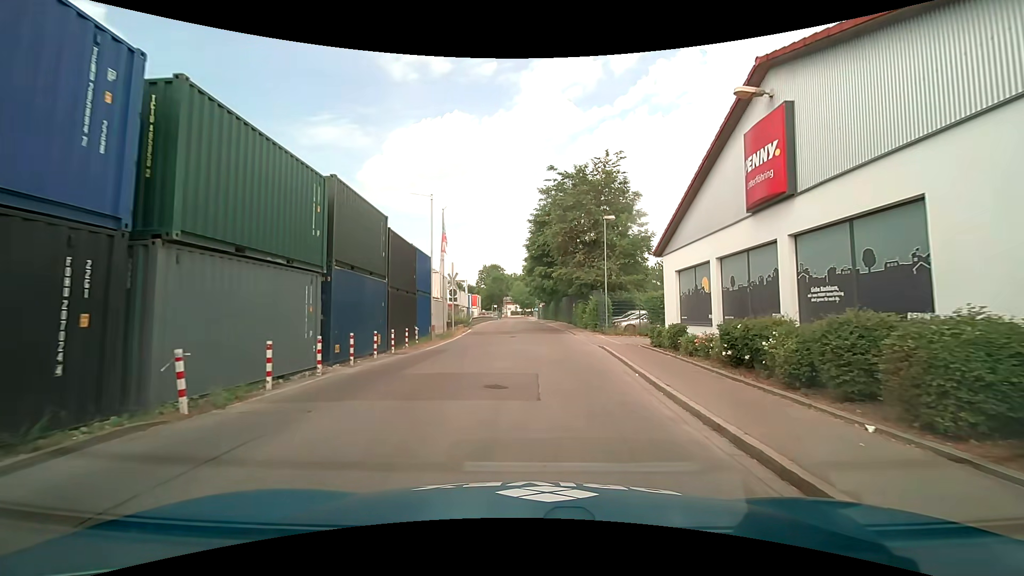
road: residential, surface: asphalt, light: Day
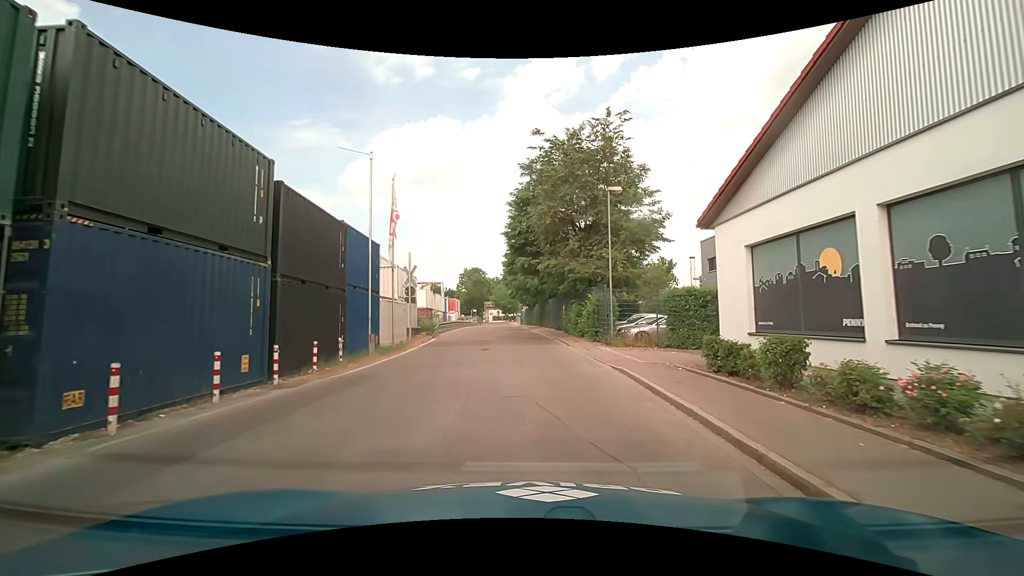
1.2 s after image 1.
(+0.1, +7.8) m; +2°
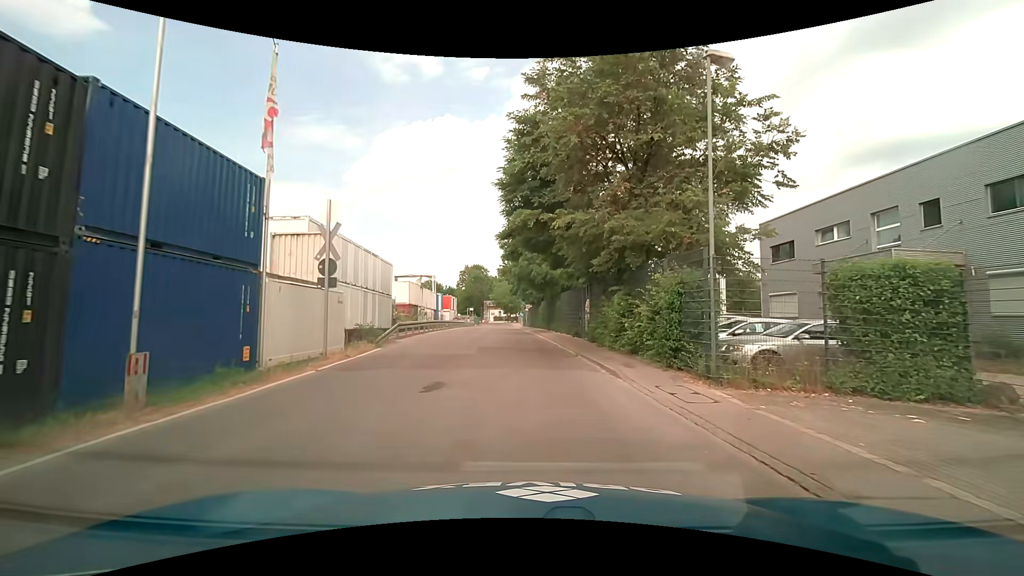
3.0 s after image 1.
(-0.1, +11.8) m; 0°
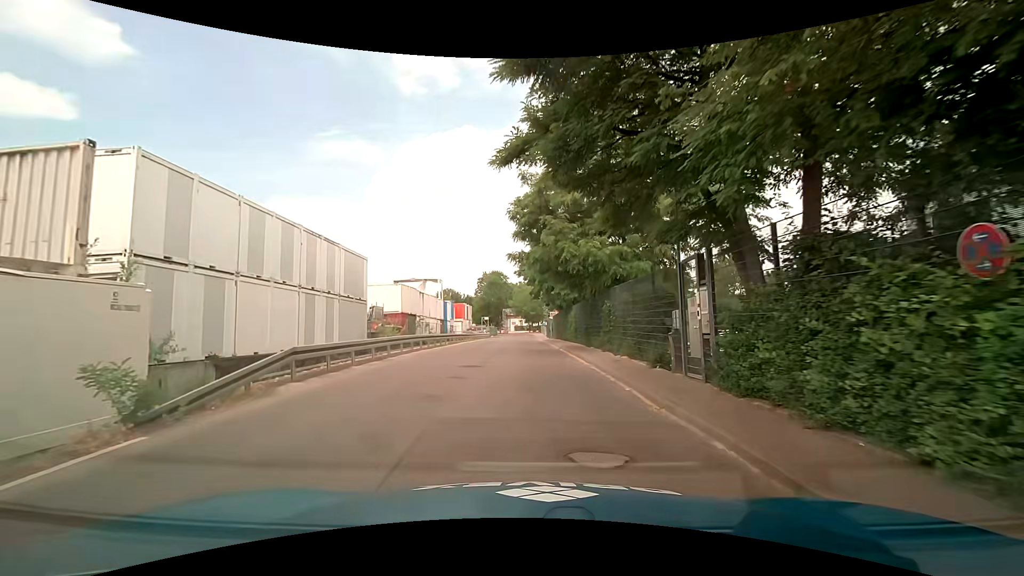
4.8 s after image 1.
(-0.3, +12.4) m; -3°
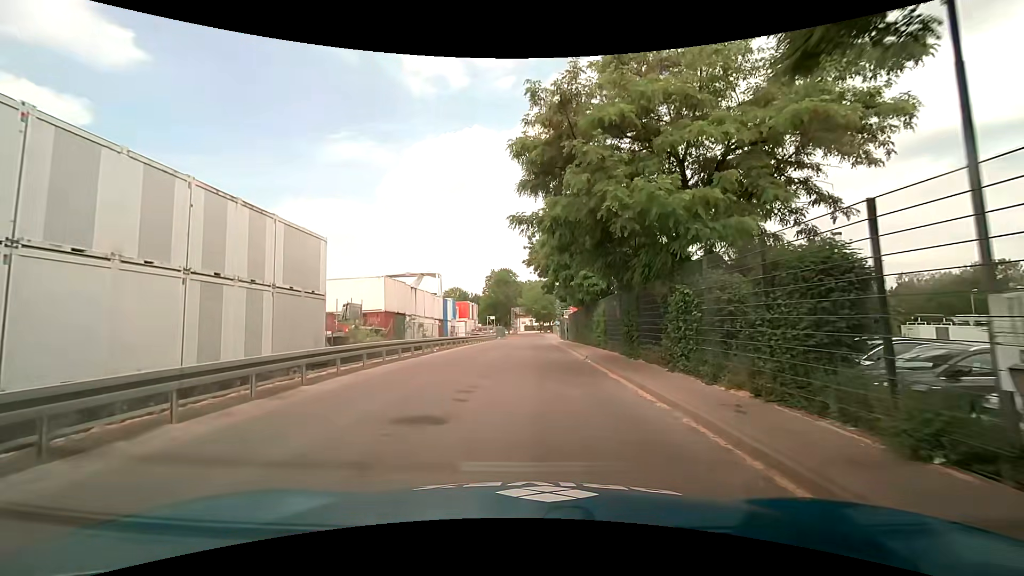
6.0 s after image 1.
(-0.1, +8.2) m; 0°
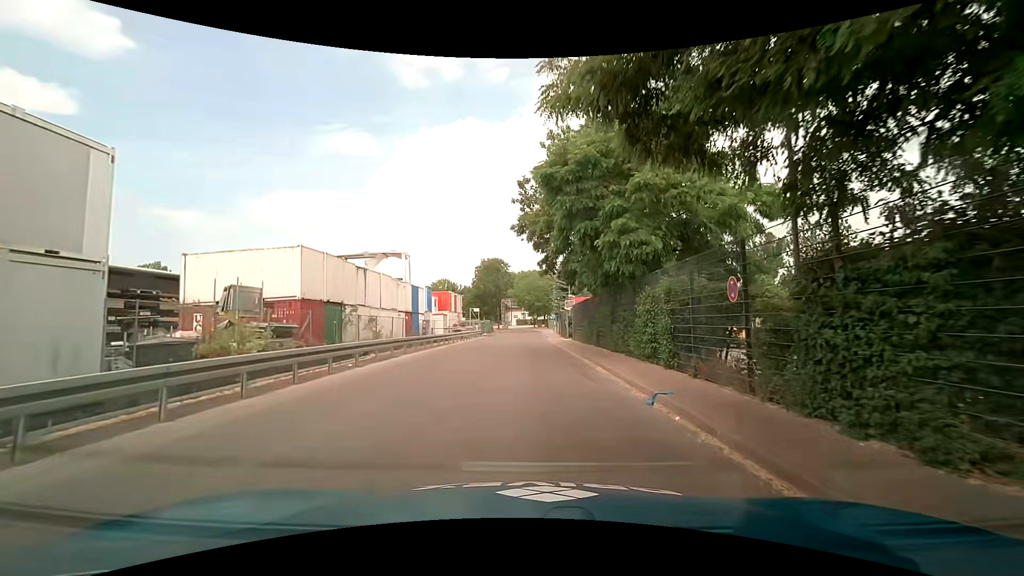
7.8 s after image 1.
(-0.1, +12.1) m; +1°
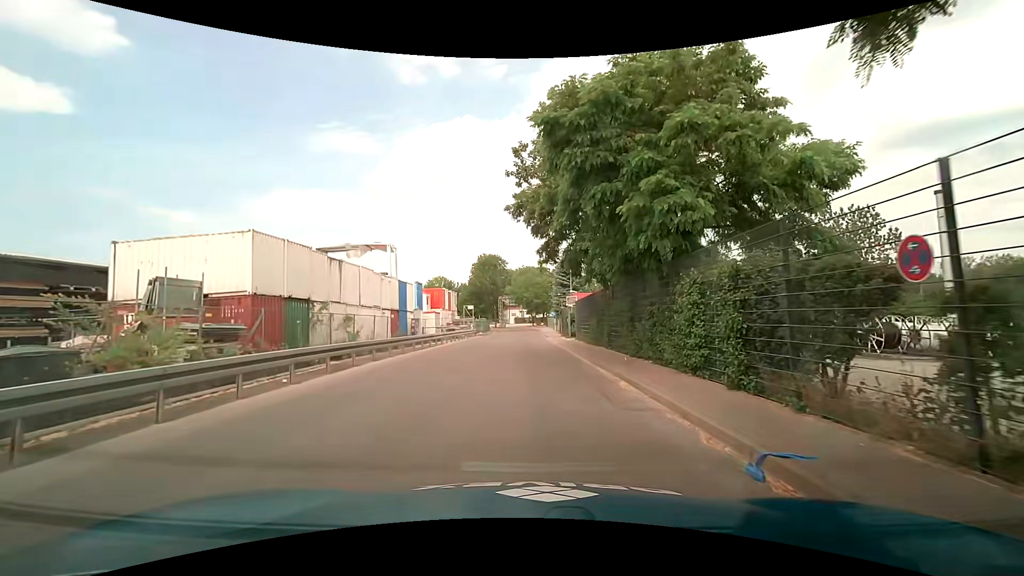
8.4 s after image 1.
(0.0, +4.0) m; 0°
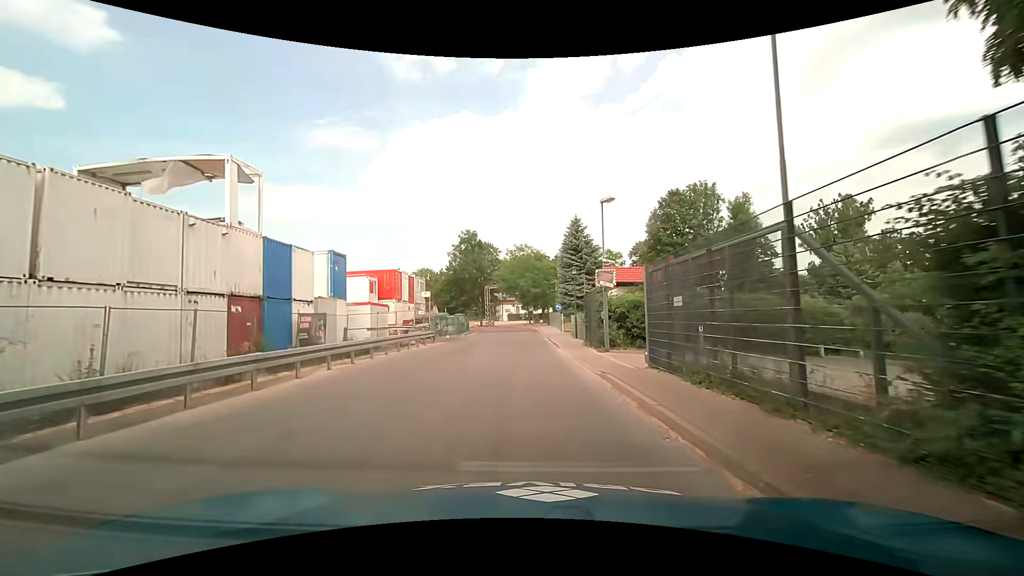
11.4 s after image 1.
(-0.2, +21.1) m; -1°
(0, +10) (0, +20) (0, +30) (0, +40) (0, +50) (-1, +60) (-8, +67) (-18, +70) (-28, +70) (-38, +70) m
